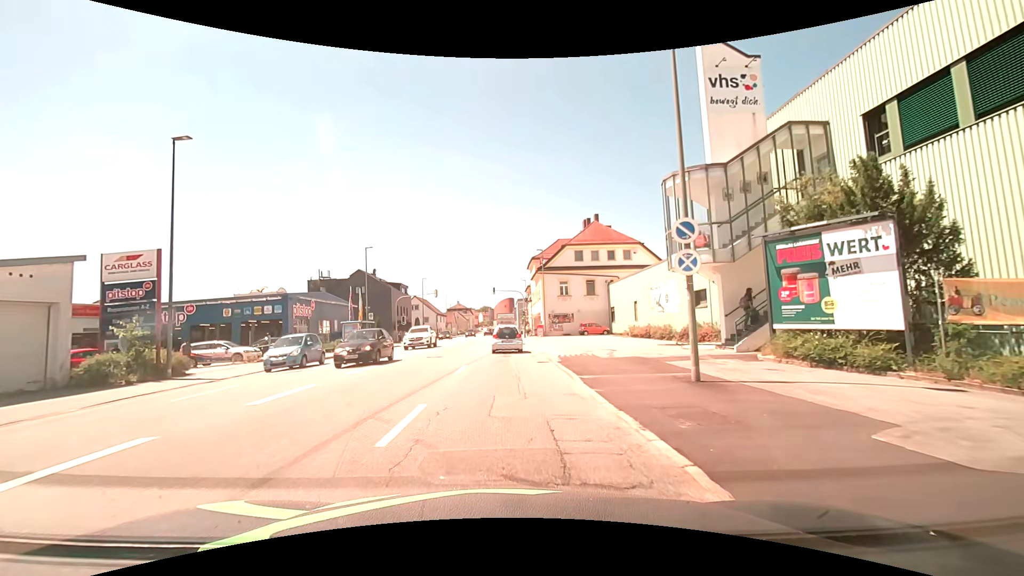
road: tertiary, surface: asphalt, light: Day
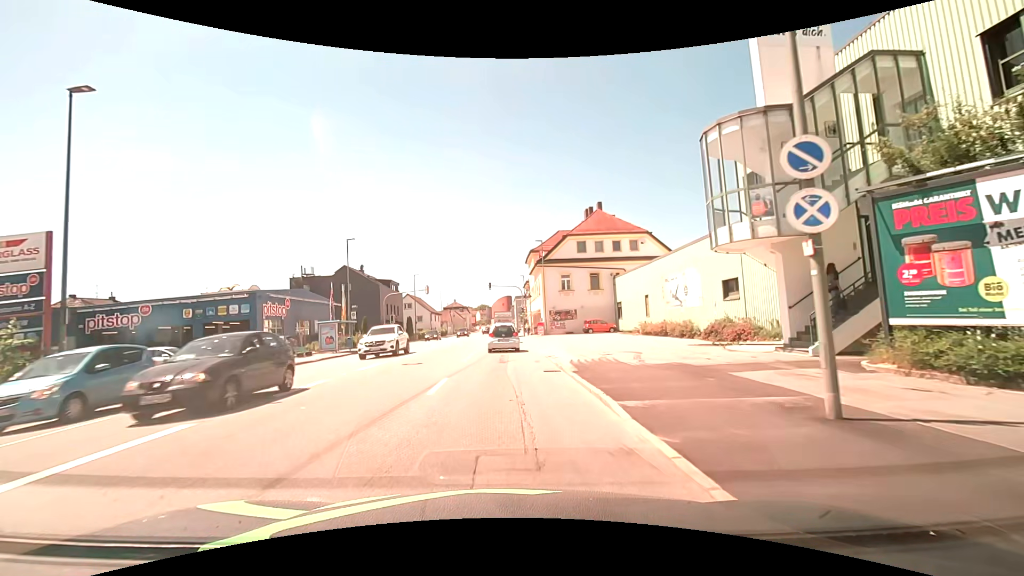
(+0.1, +4.8) m; 0°
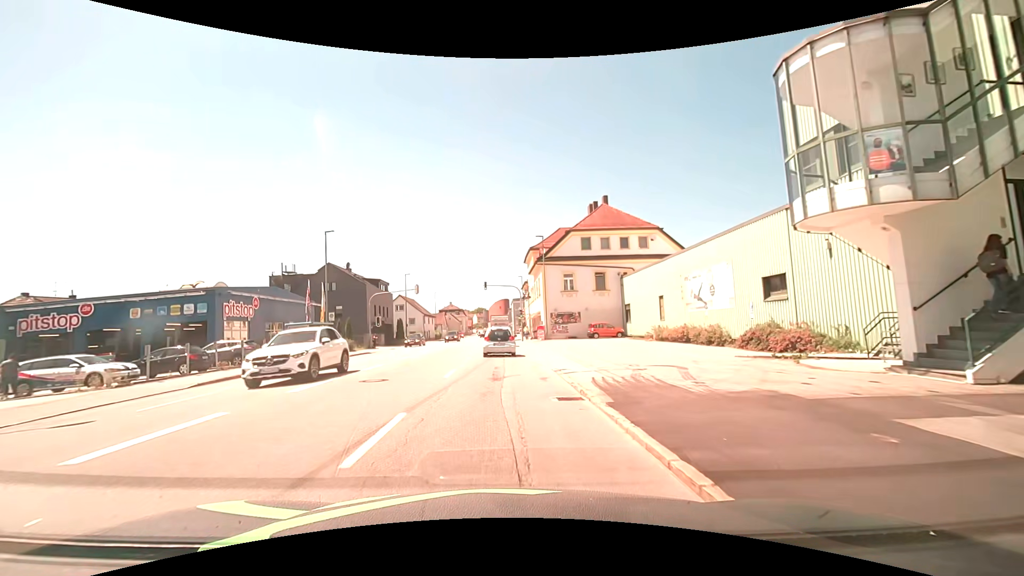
(+0.1, +4.9) m; +1°
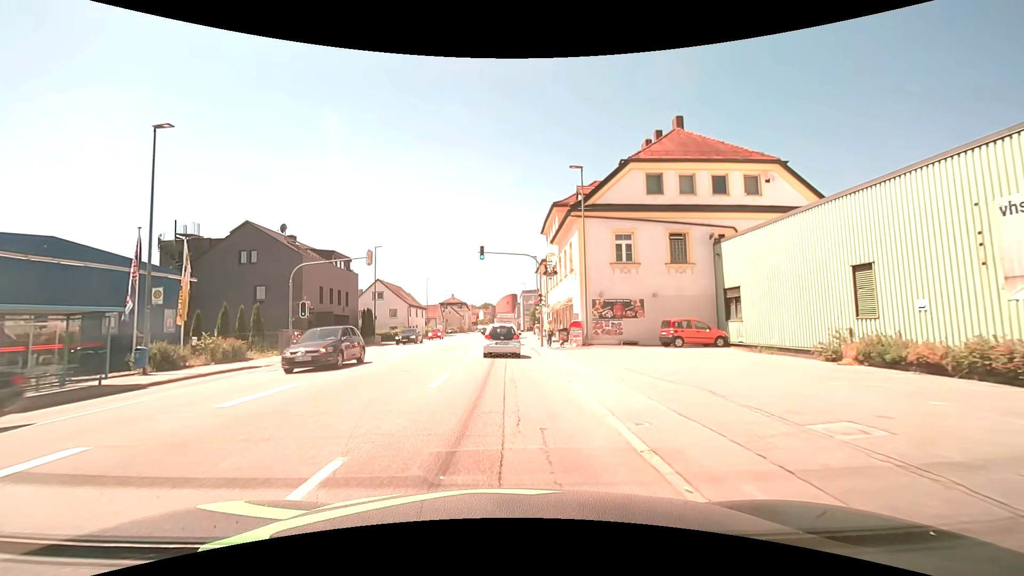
(-0.1, +21.2) m; -1°
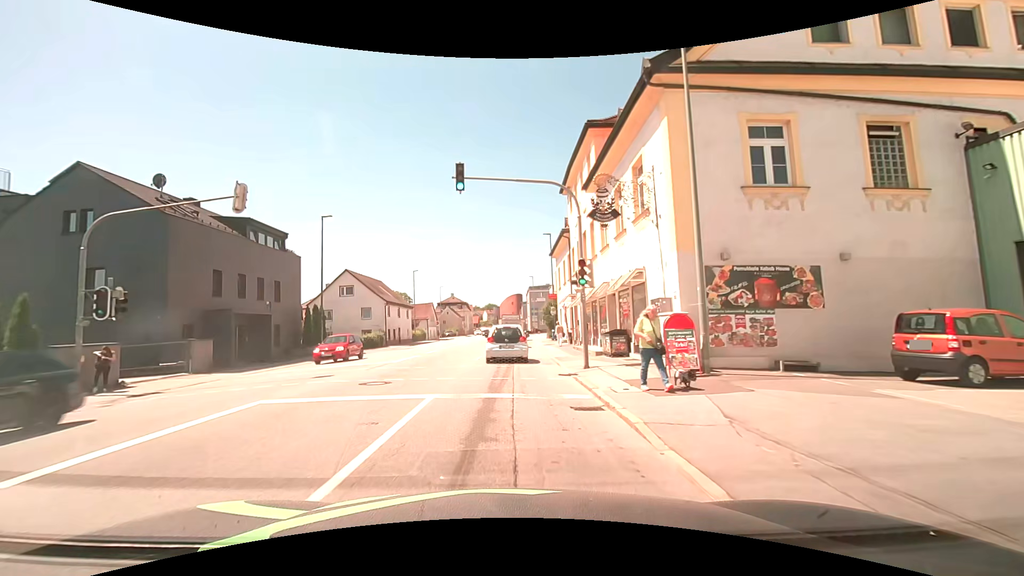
(0.0, +16.2) m; -1°
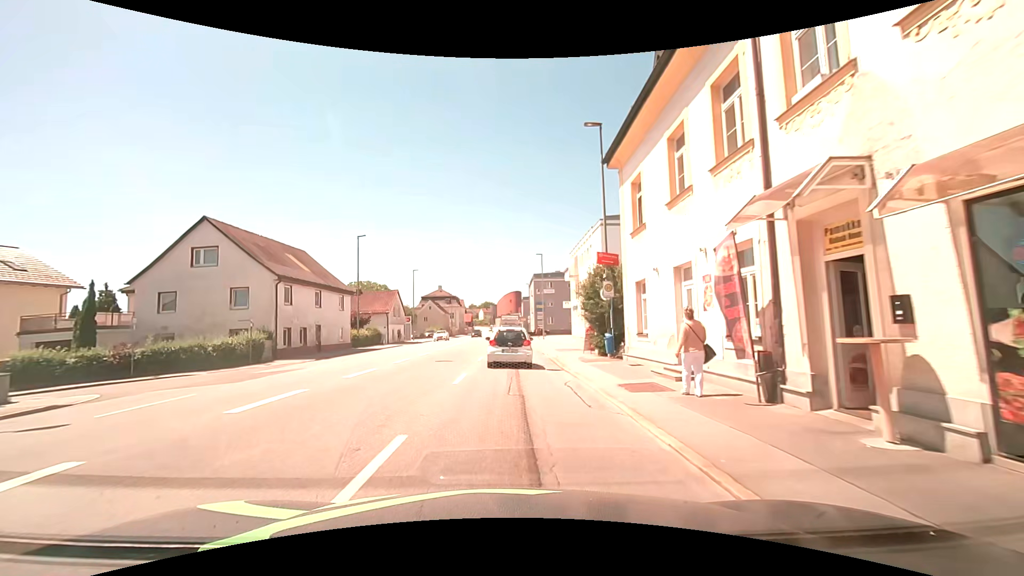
(+0.2, +26.4) m; +1°
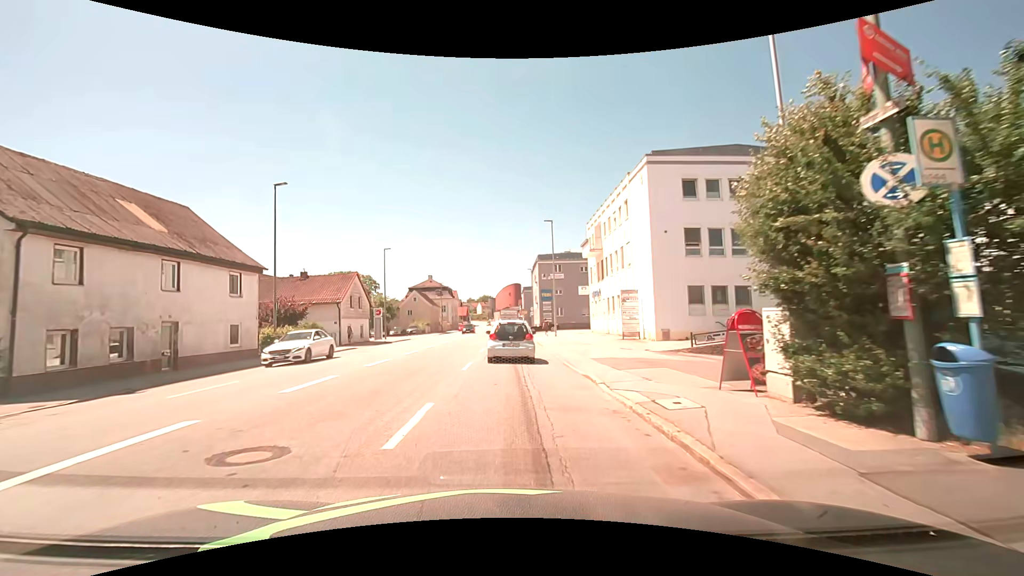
(-0.1, +16.0) m; 0°
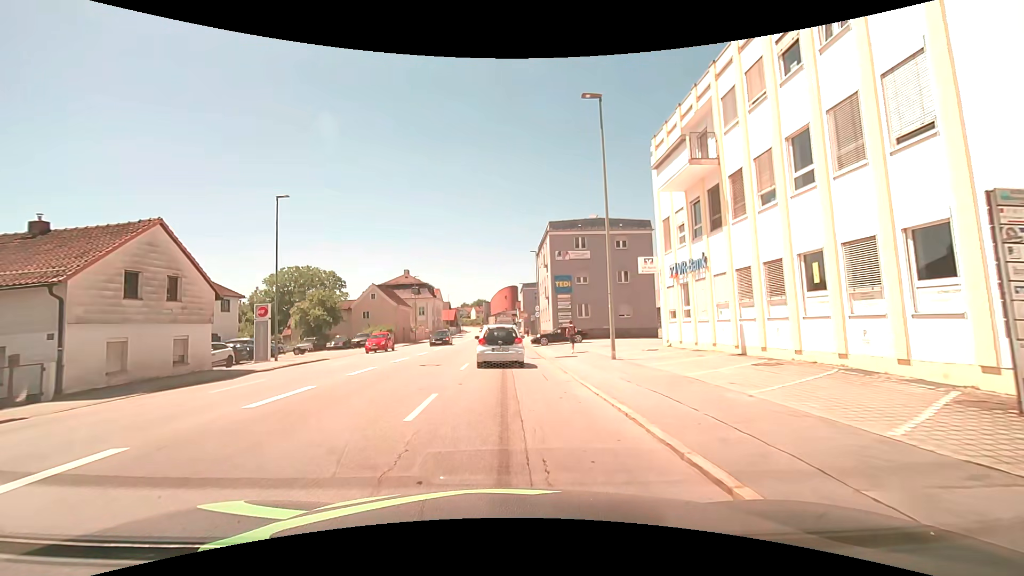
(-0.2, +25.1) m; -1°
(0, +10) (0, +20) (0, +30) (0, +40) (0, +50) (0, +60) (0, +70) (0, +80) (0, +90) (0, +100) m
